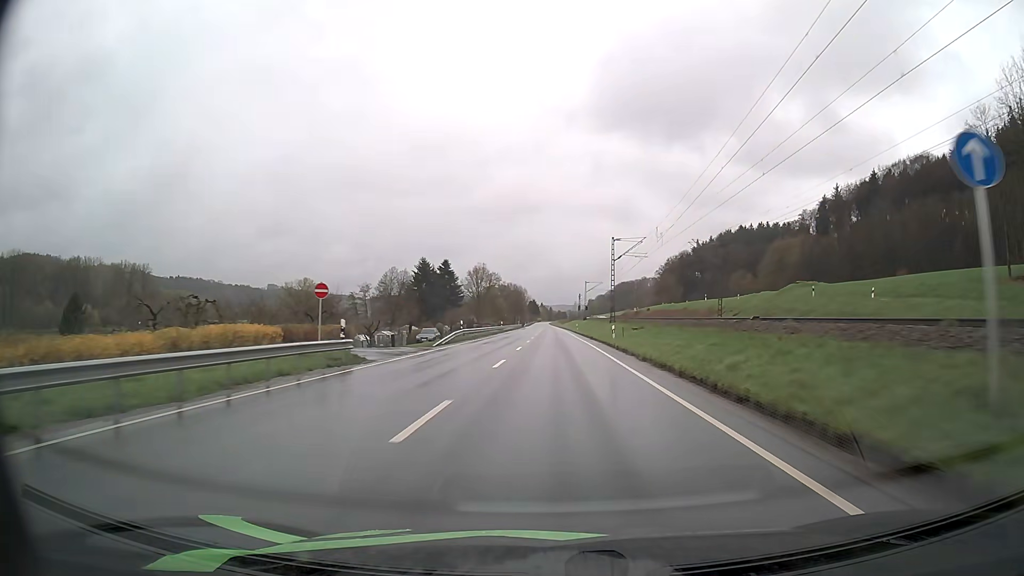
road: primary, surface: asphalt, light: Day
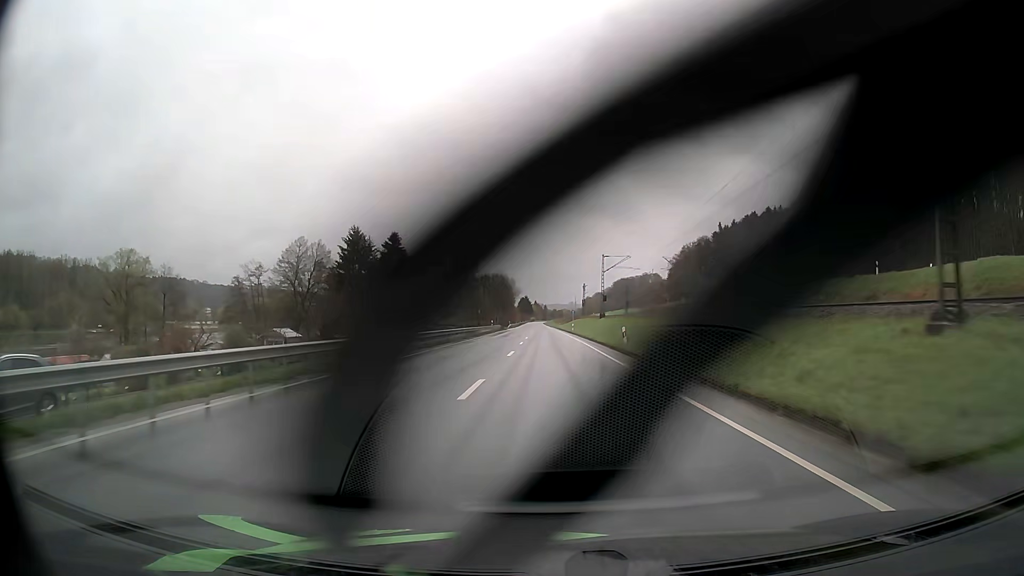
(0.0, +57.0) m; 0°
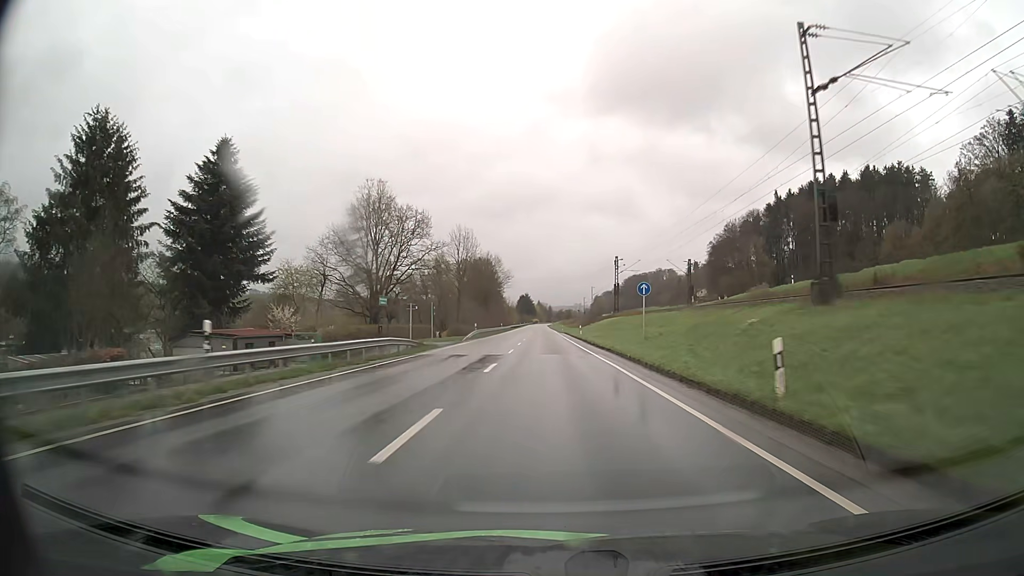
(-0.1, +72.4) m; 0°
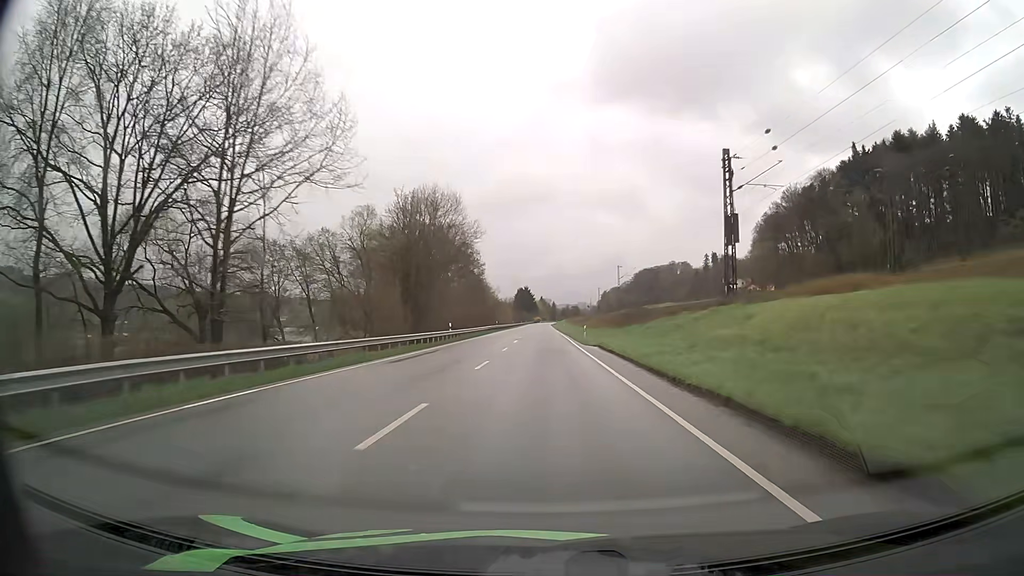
(-0.1, +61.0) m; 0°
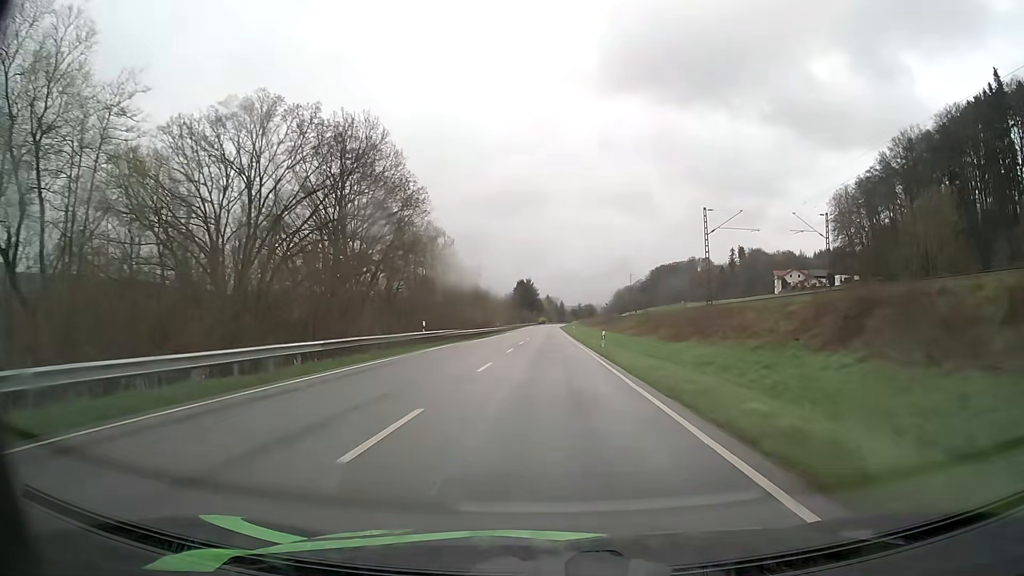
(-0.3, +62.1) m; -1°
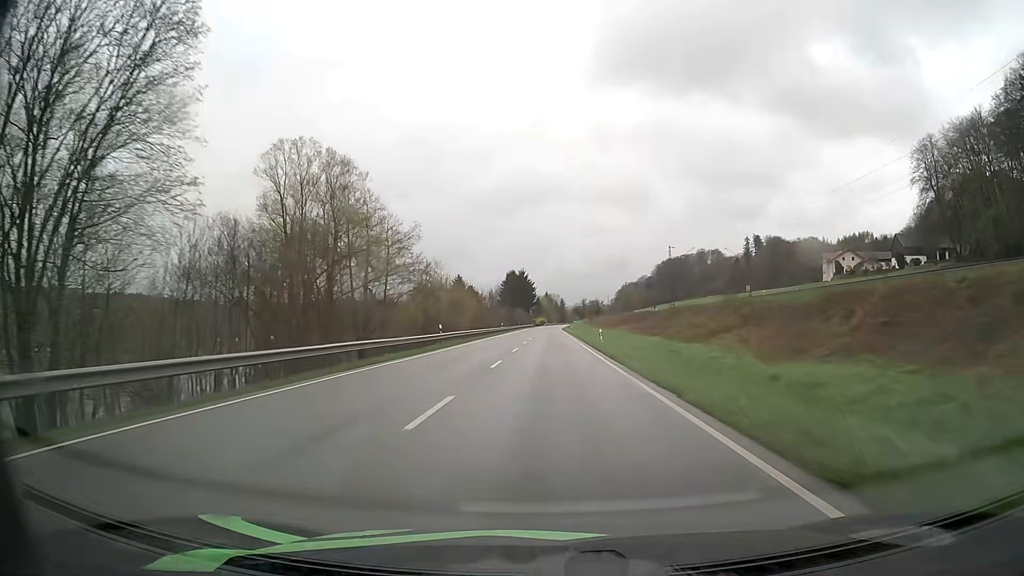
(+0.1, +47.0) m; 0°
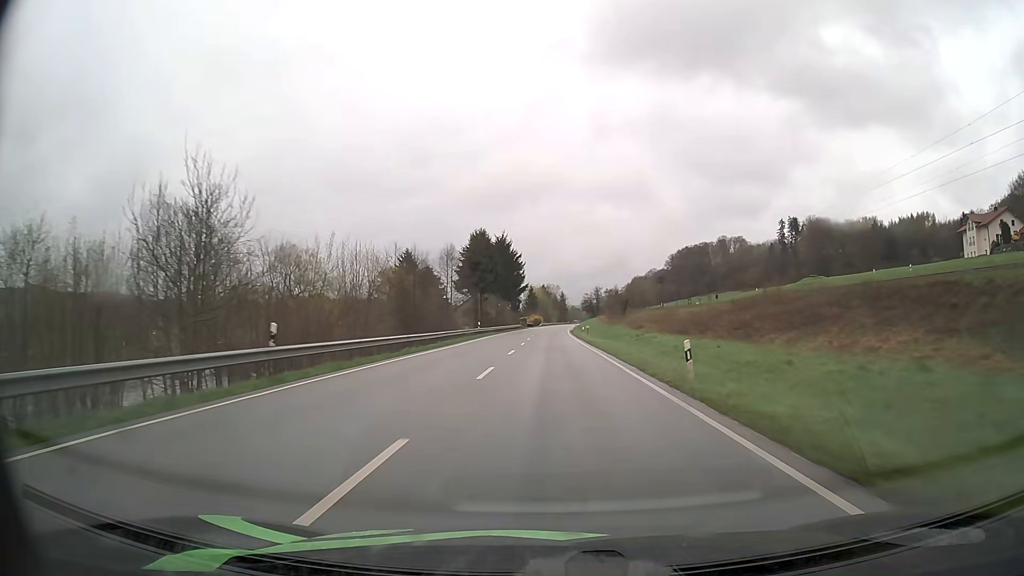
(+0.3, +78.7) m; 0°
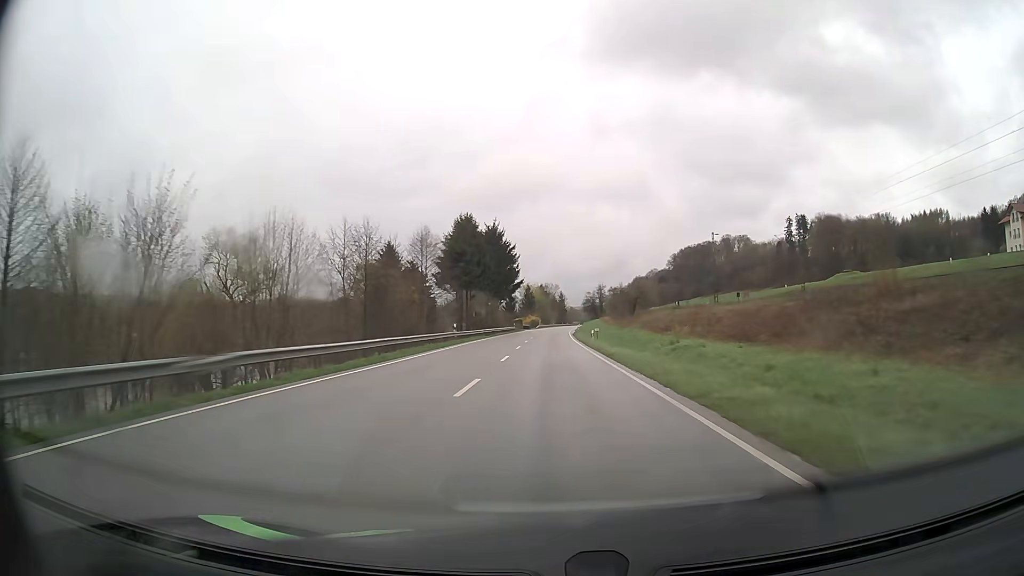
(0.0, +15.8) m; 0°
(0, +10) (0, +20) (0, +30) (0, +40) (0, +50) (+1, +60) (+1, +70) (+1, +80) (+1, +90) (+2, +100) m
